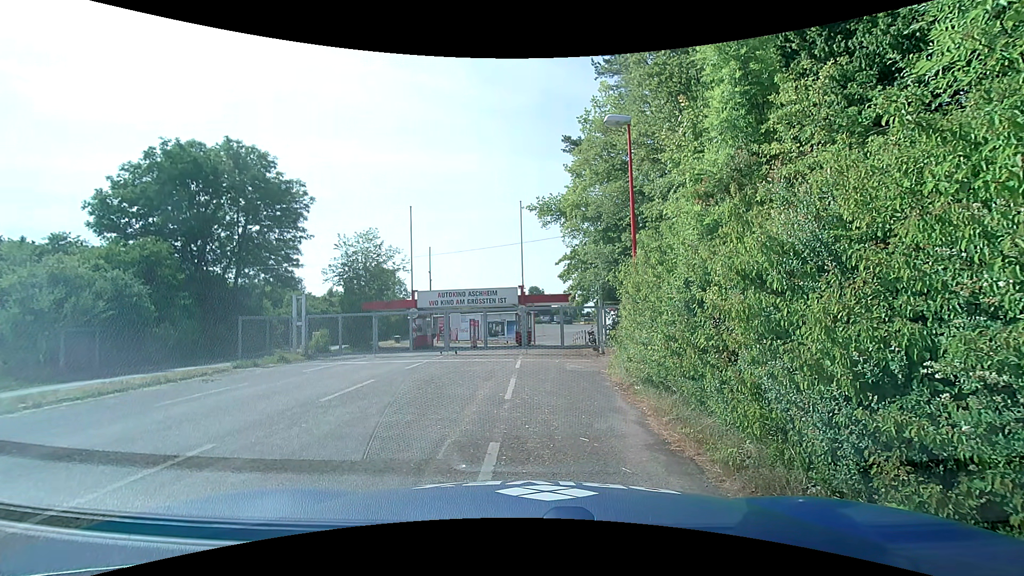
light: Day
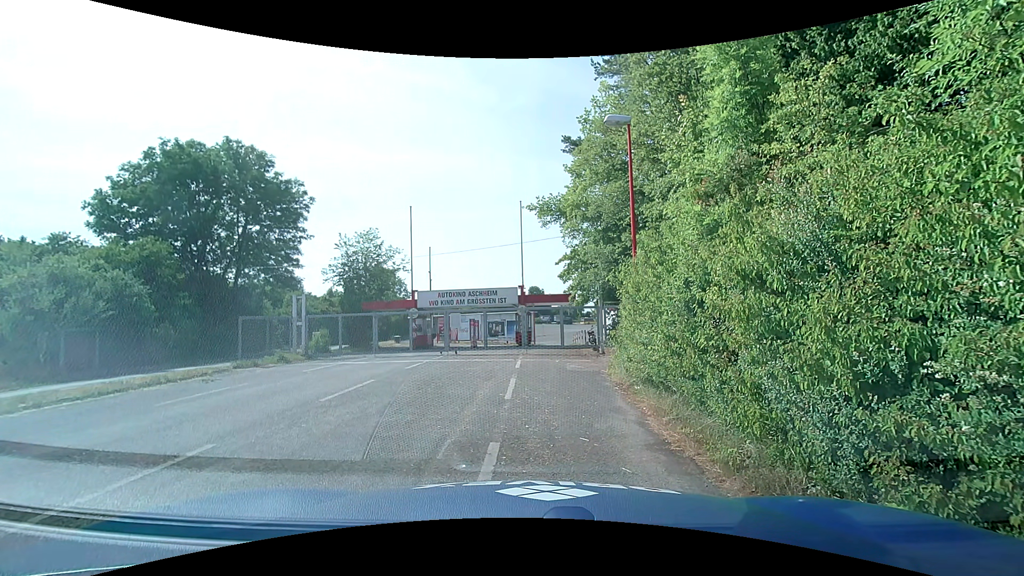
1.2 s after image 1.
(0.0, 0.0) m; 0°
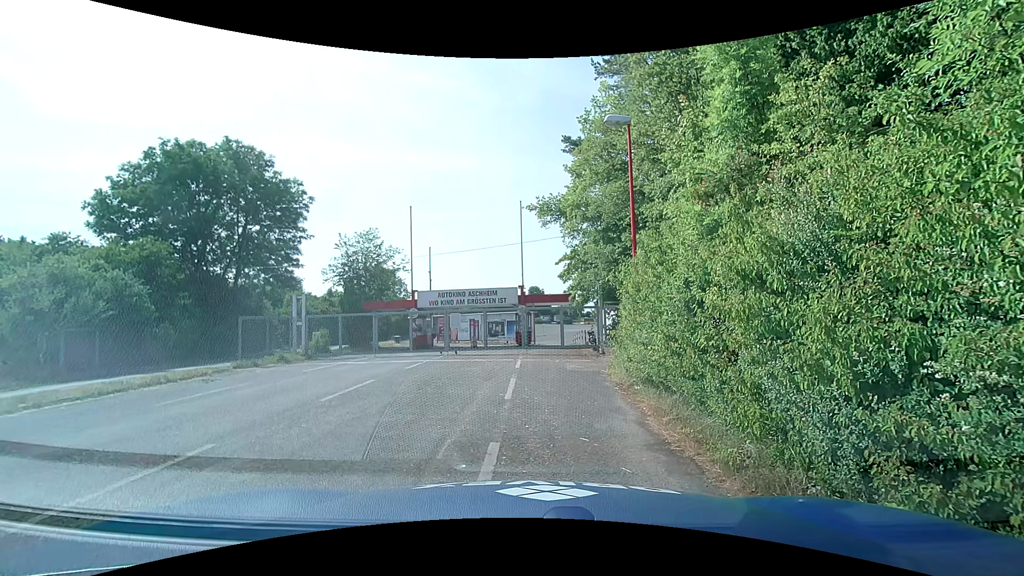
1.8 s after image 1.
(0.0, 0.0) m; 0°
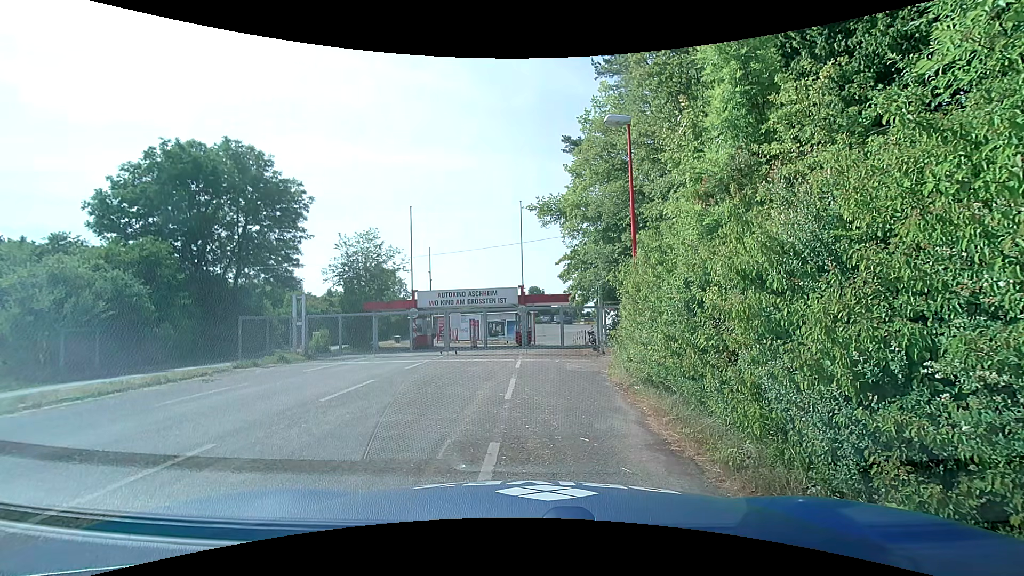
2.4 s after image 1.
(0.0, 0.0) m; 0°
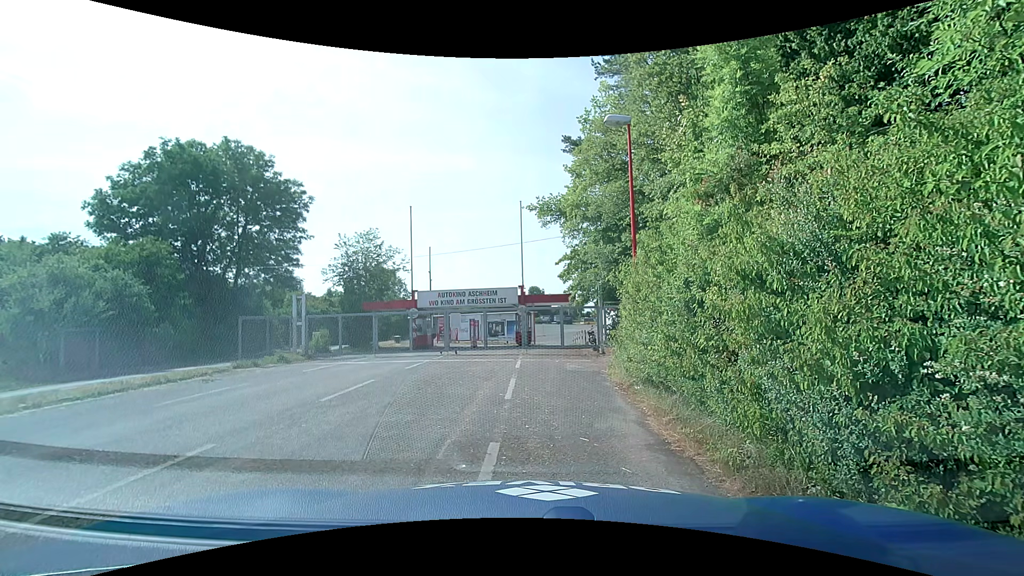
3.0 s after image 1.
(0.0, 0.0) m; 0°
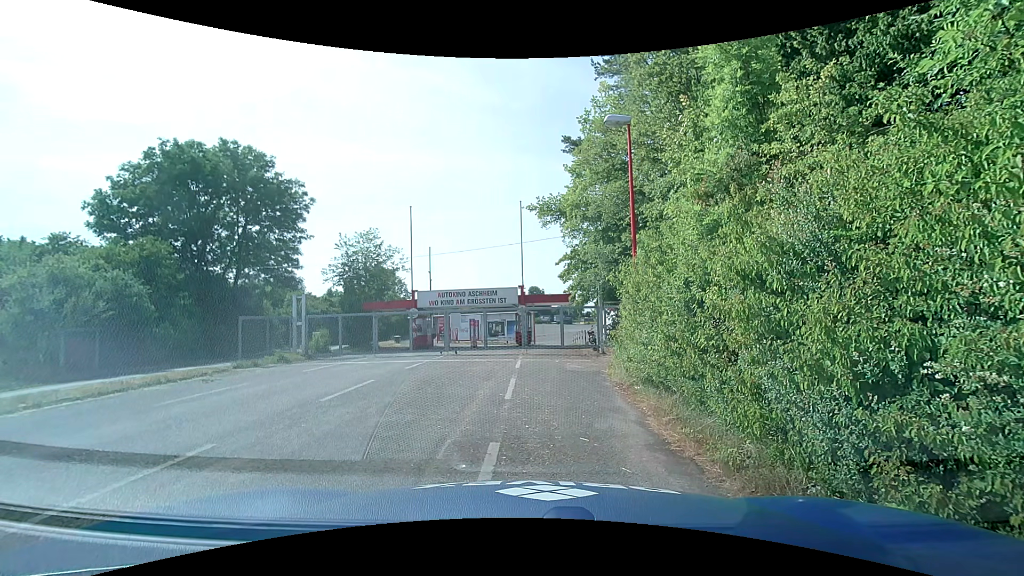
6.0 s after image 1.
(0.0, 0.0) m; 0°
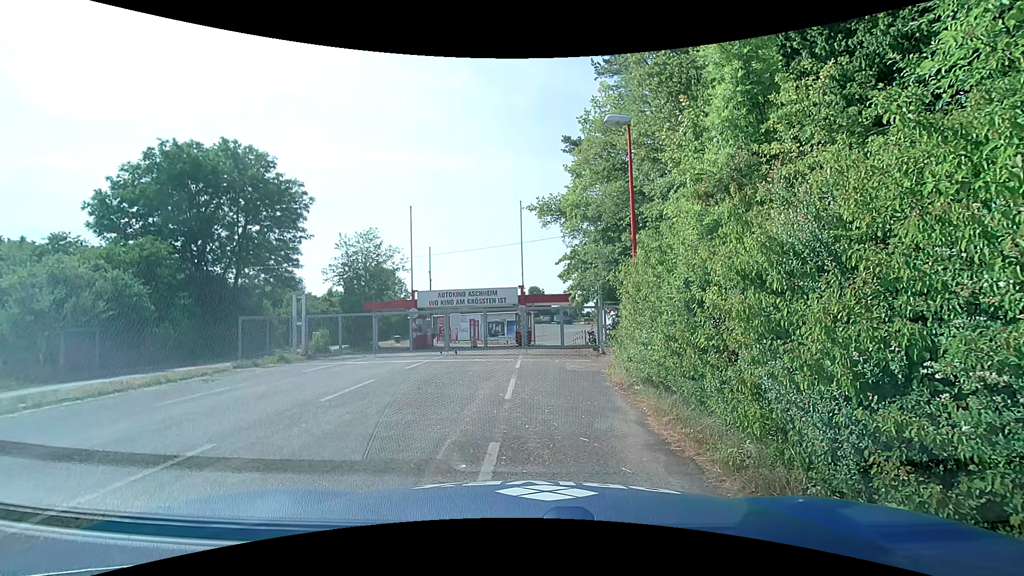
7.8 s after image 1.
(0.0, 0.0) m; 0°
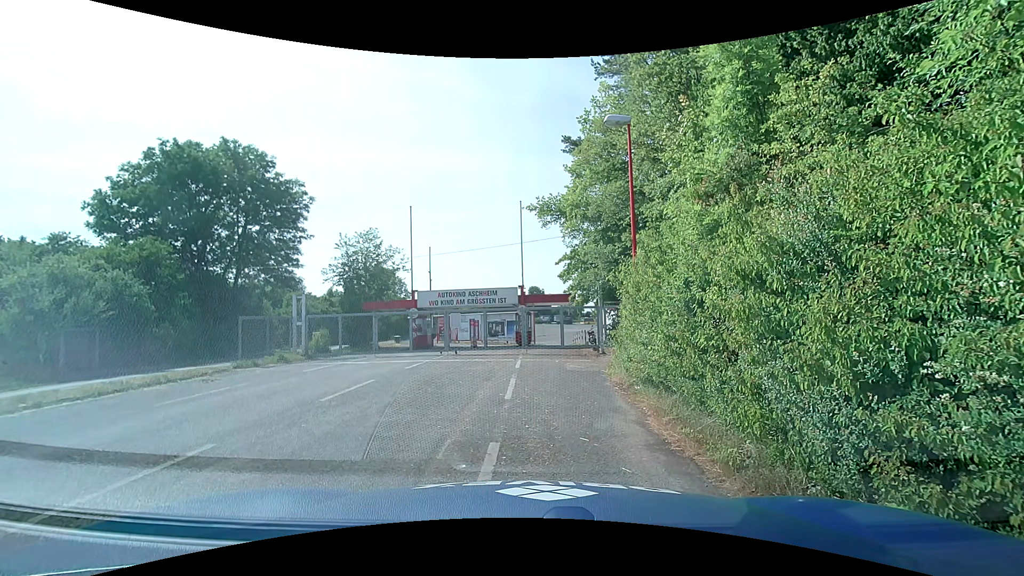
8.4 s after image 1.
(0.0, 0.0) m; 0°
